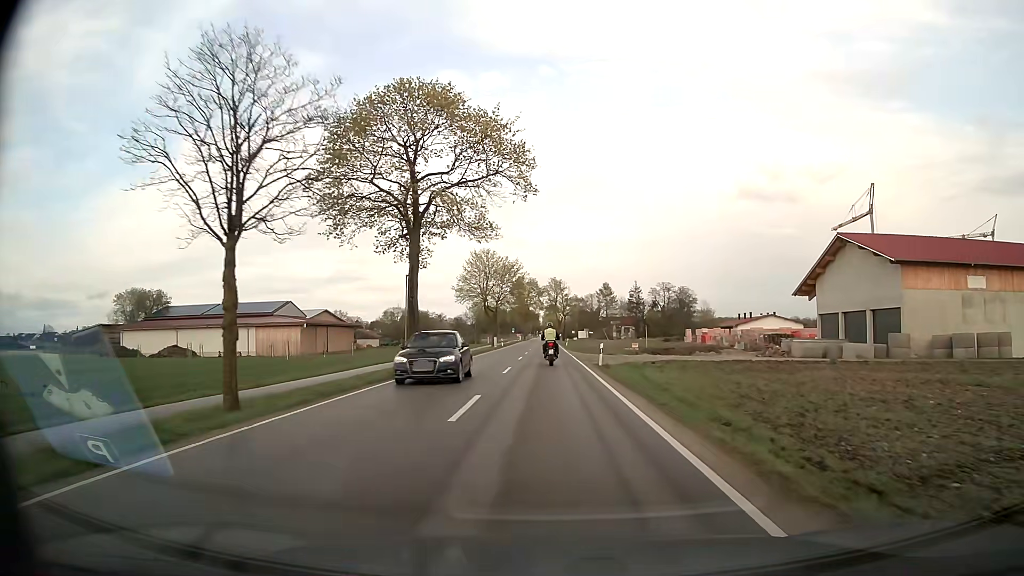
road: secondary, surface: asphalt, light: Day
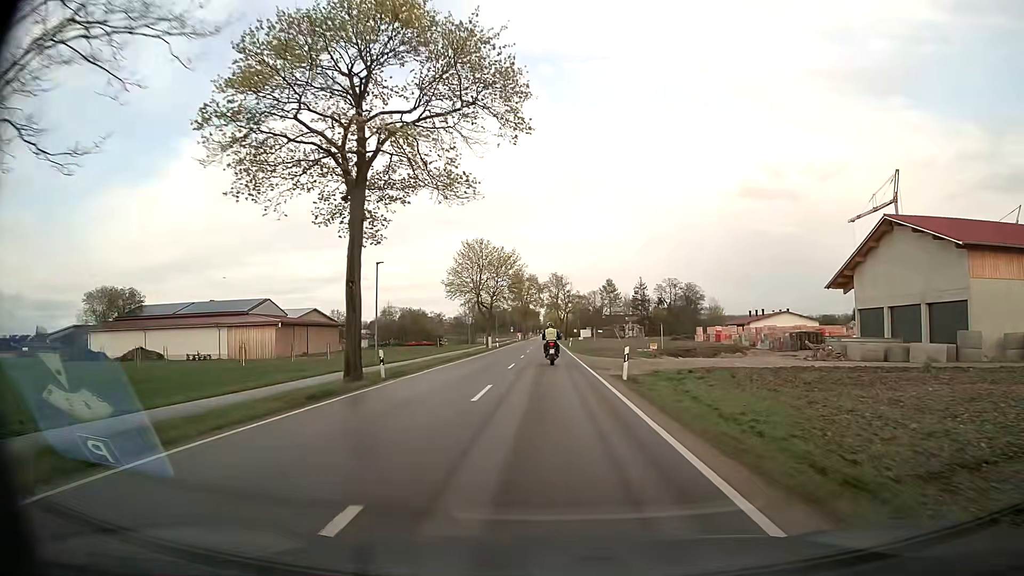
(0.0, +9.1) m; 0°
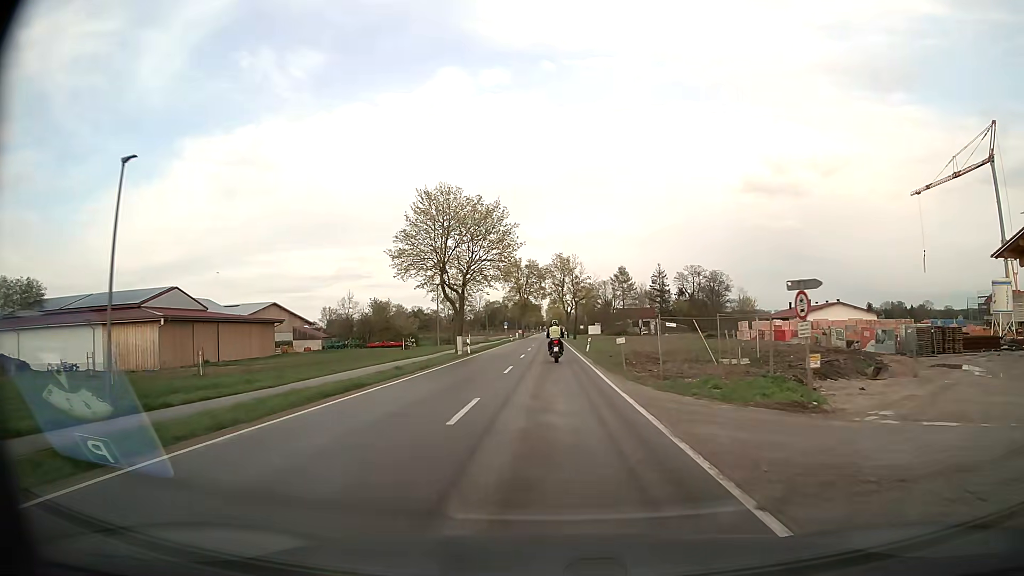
(-0.1, +27.5) m; 0°
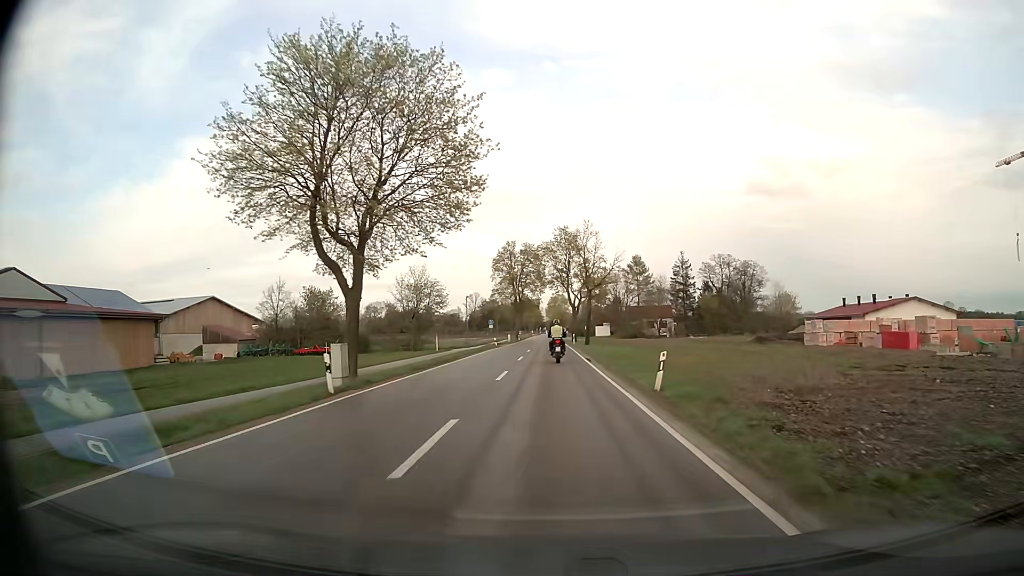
(-0.1, +27.7) m; 0°
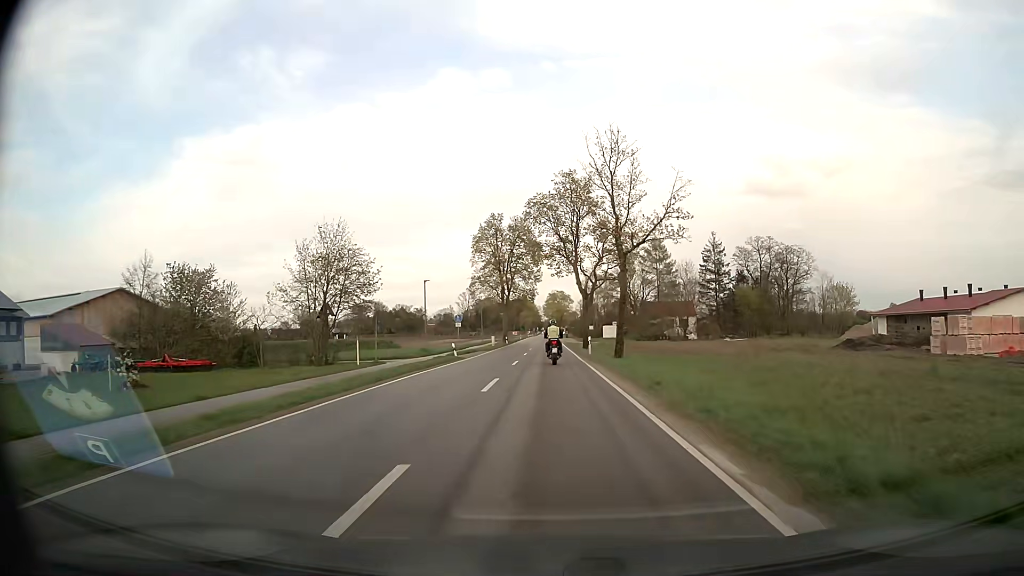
(0.0, +27.5) m; 0°
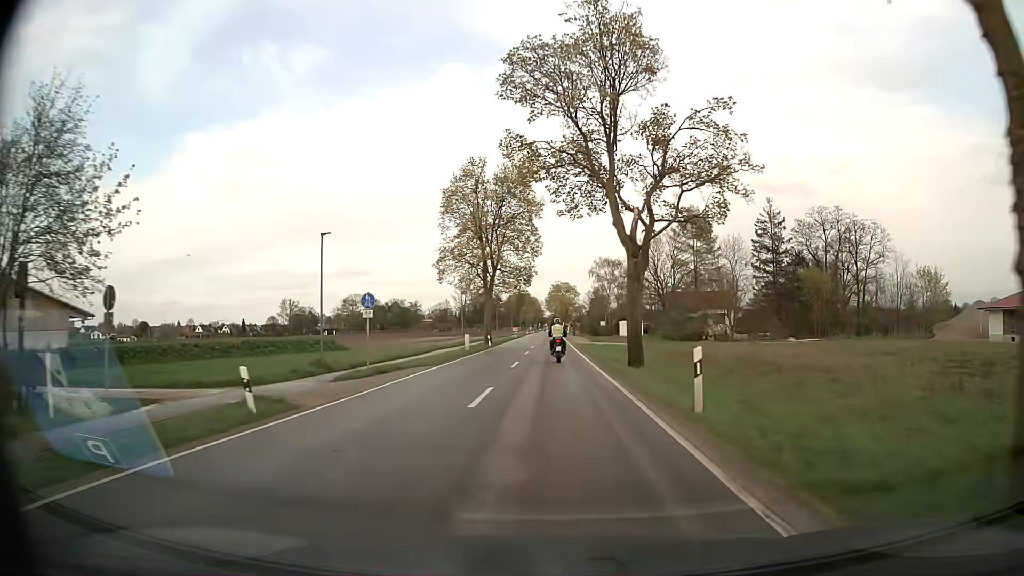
(-0.1, +27.1) m; 0°
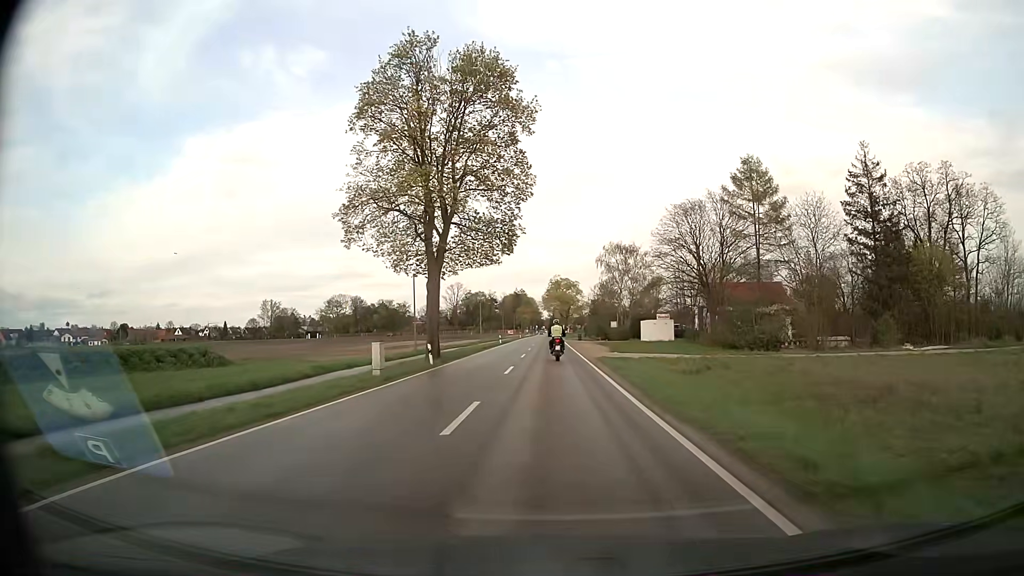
(0.0, +27.2) m; 0°
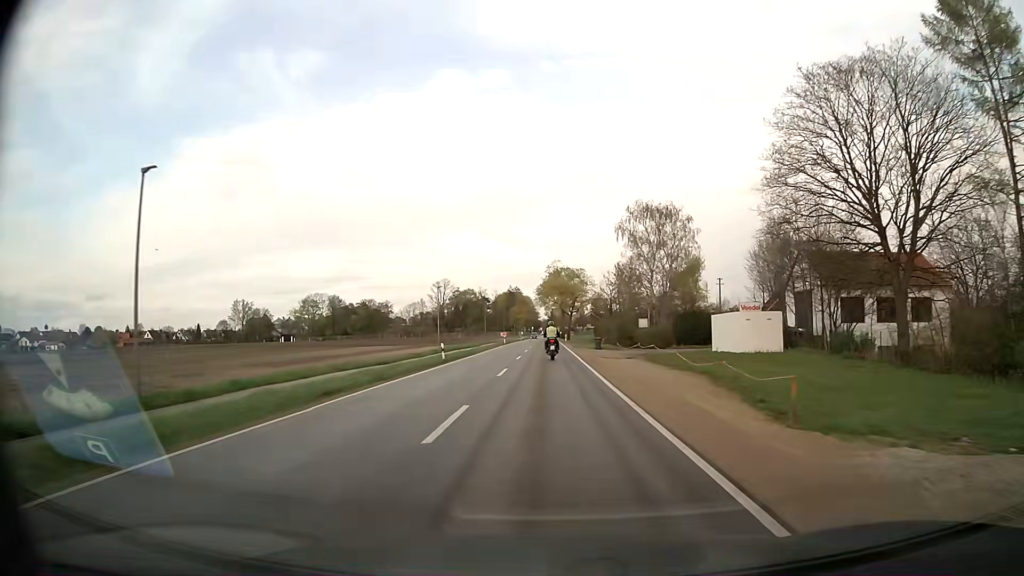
(+0.2, +36.9) m; 0°
(0, +10) (0, +20) (0, +30) (0, +40) (0, +50) (0, +60) (0, +70) (0, +80) (0, +90) (0, +100) m
